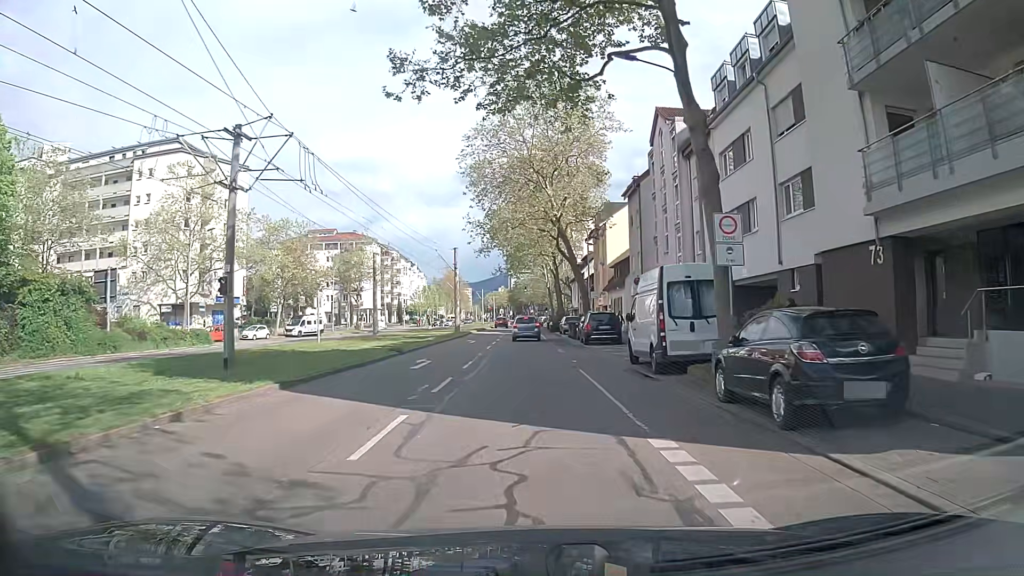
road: tertiary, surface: asphalt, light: Day
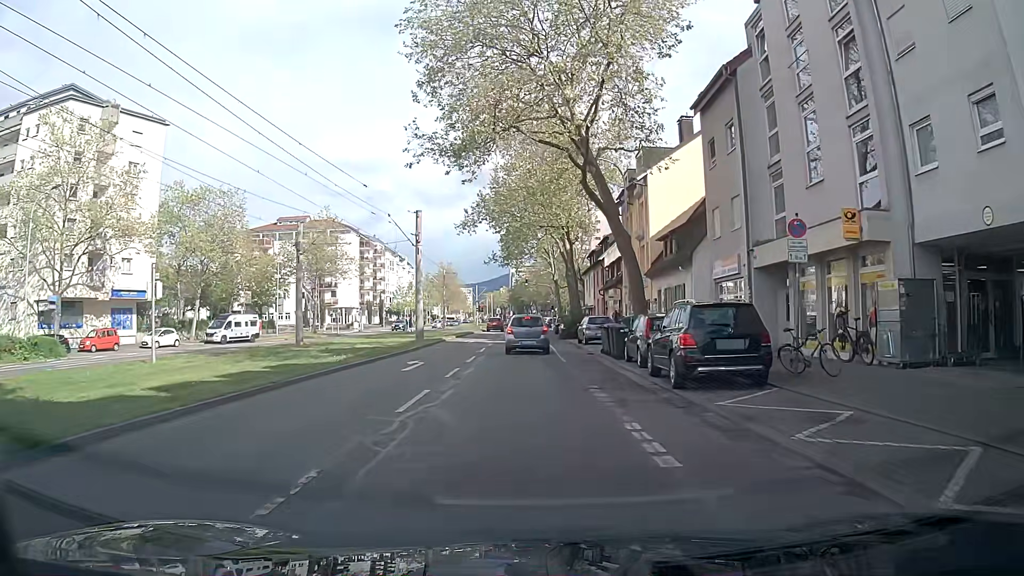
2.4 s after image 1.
(+0.2, +20.4) m; +1°
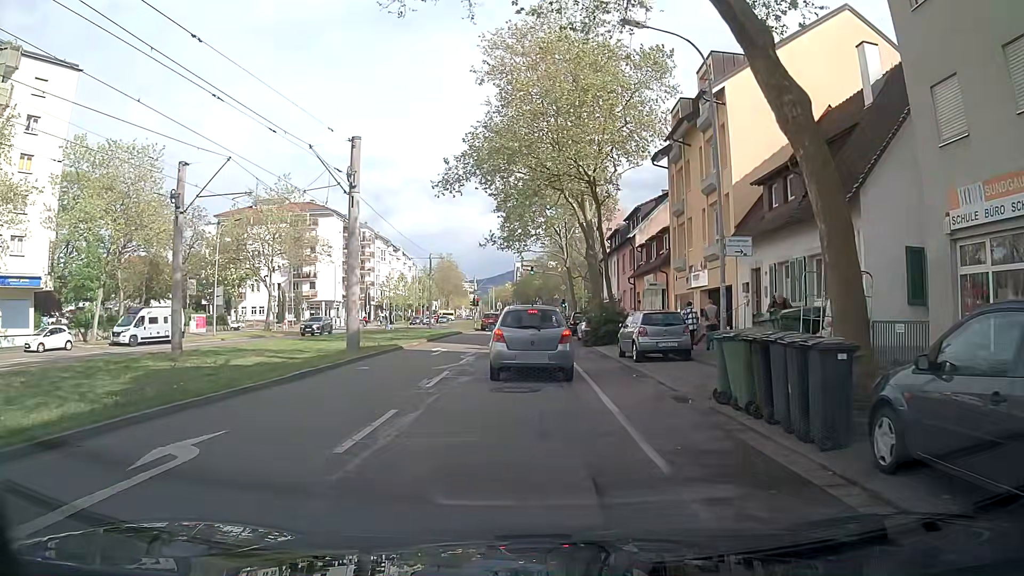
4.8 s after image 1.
(-0.3, +14.9) m; -1°
